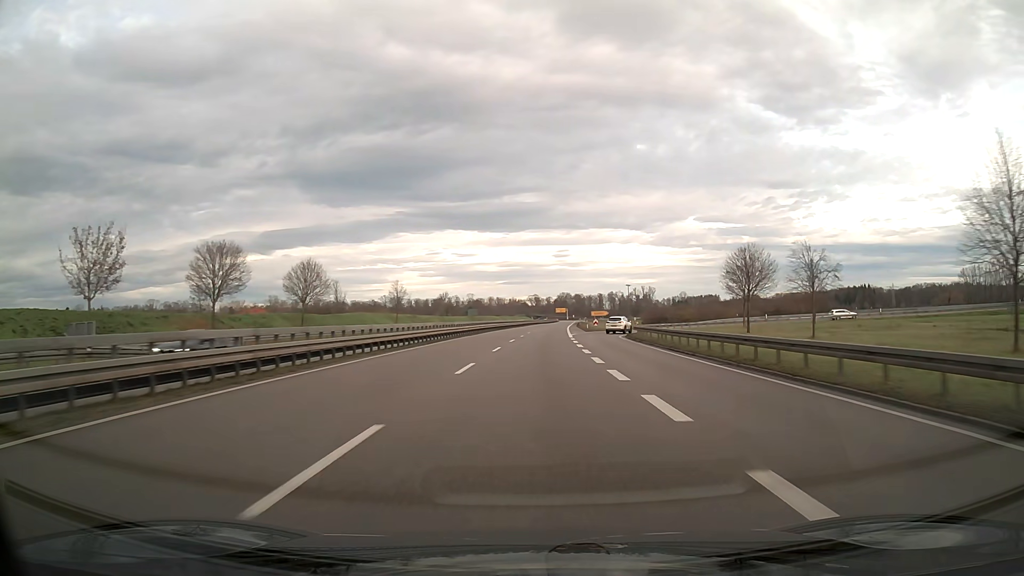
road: trunk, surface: asphalt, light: Day
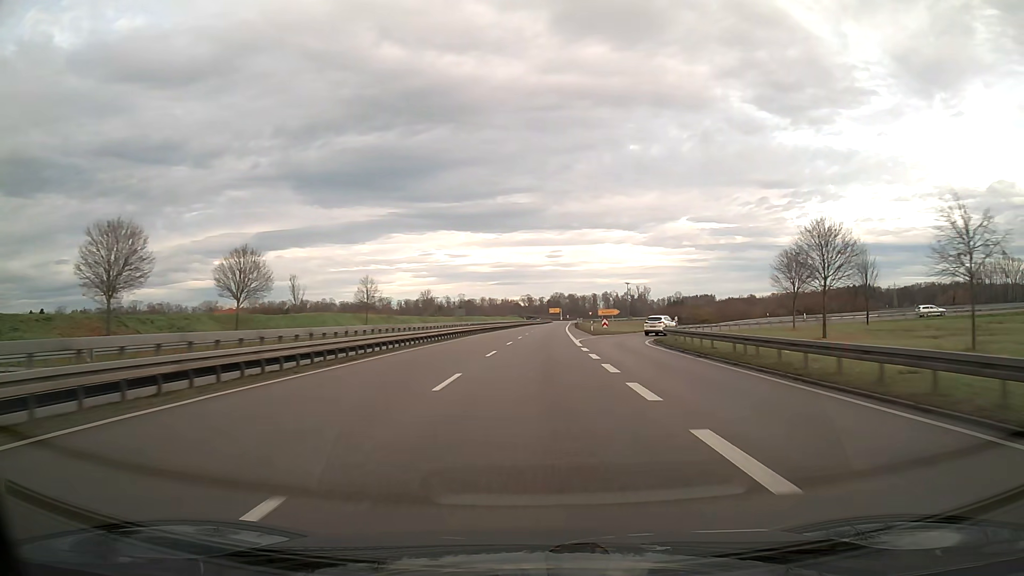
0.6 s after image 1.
(+0.1, +15.8) m; +1°
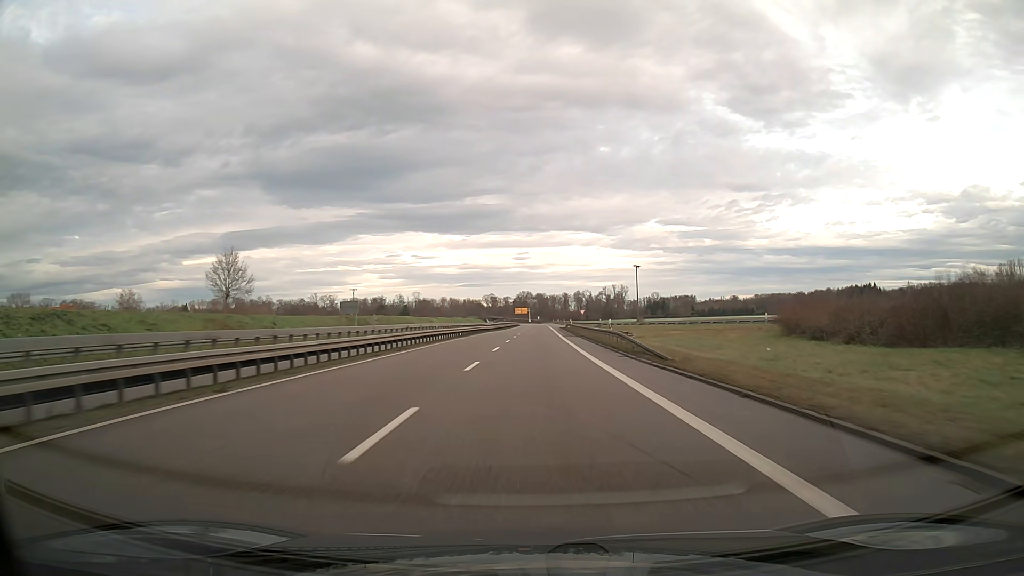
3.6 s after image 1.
(+1.9, +78.9) m; +3°
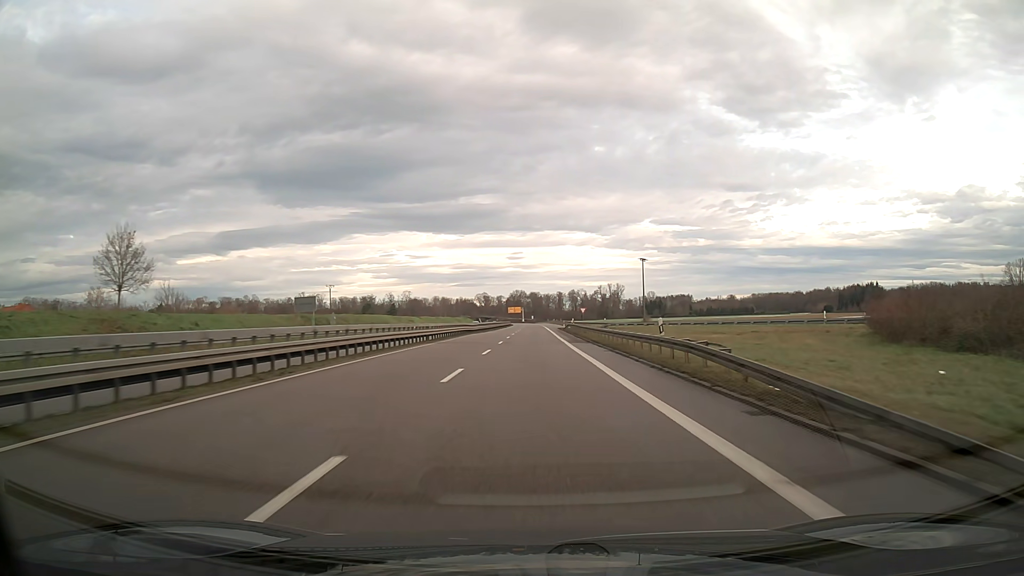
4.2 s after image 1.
(+0.1, +15.8) m; 0°
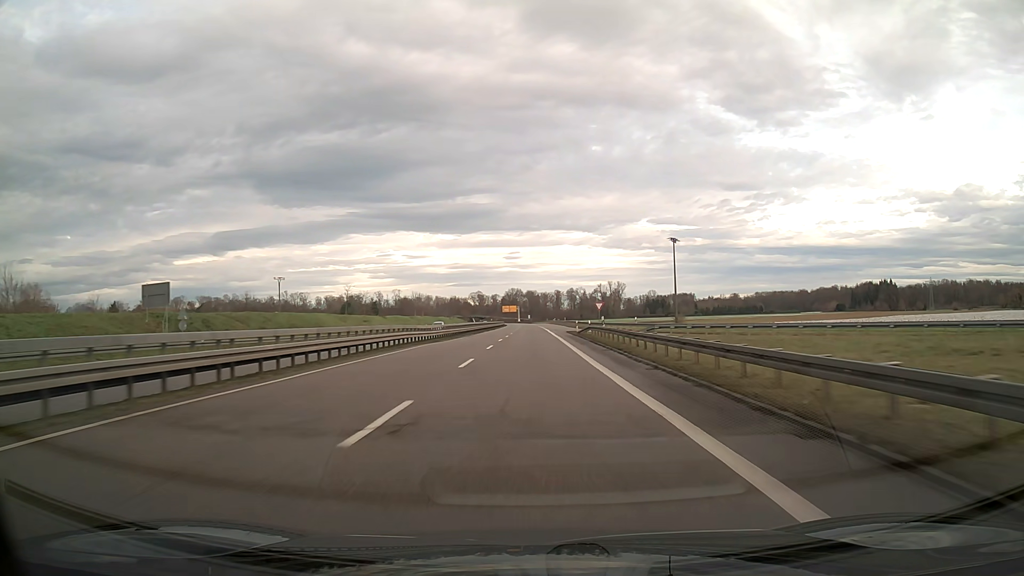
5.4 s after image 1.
(+0.1, +31.6) m; 0°
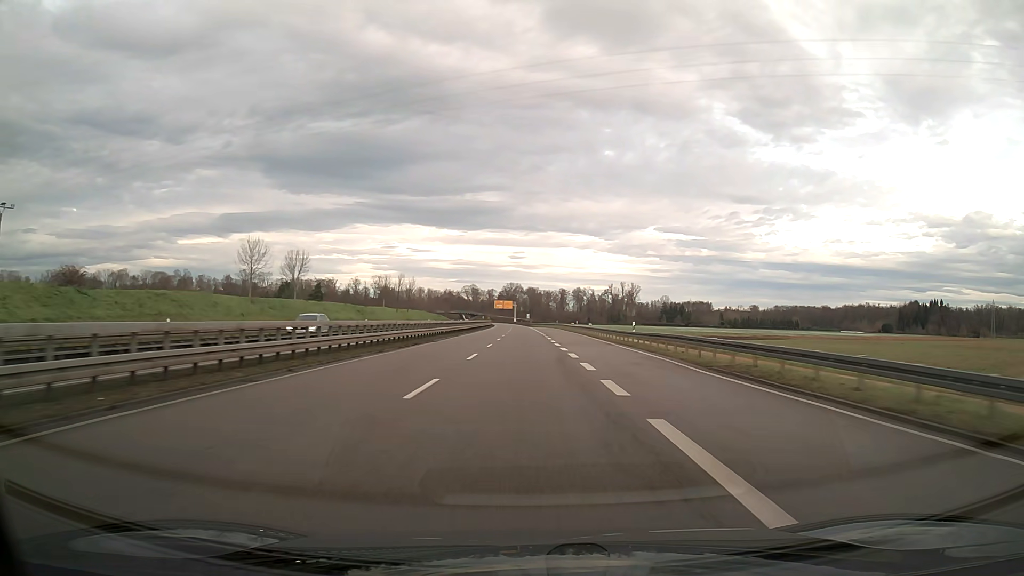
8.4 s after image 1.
(-0.1, +78.9) m; 0°
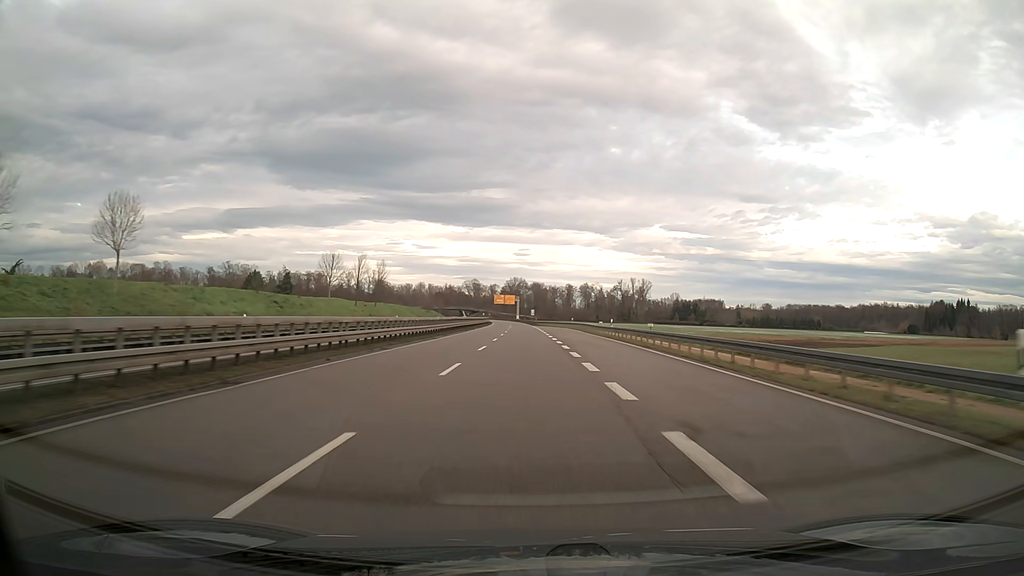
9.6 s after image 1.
(-0.1, +31.6) m; 0°
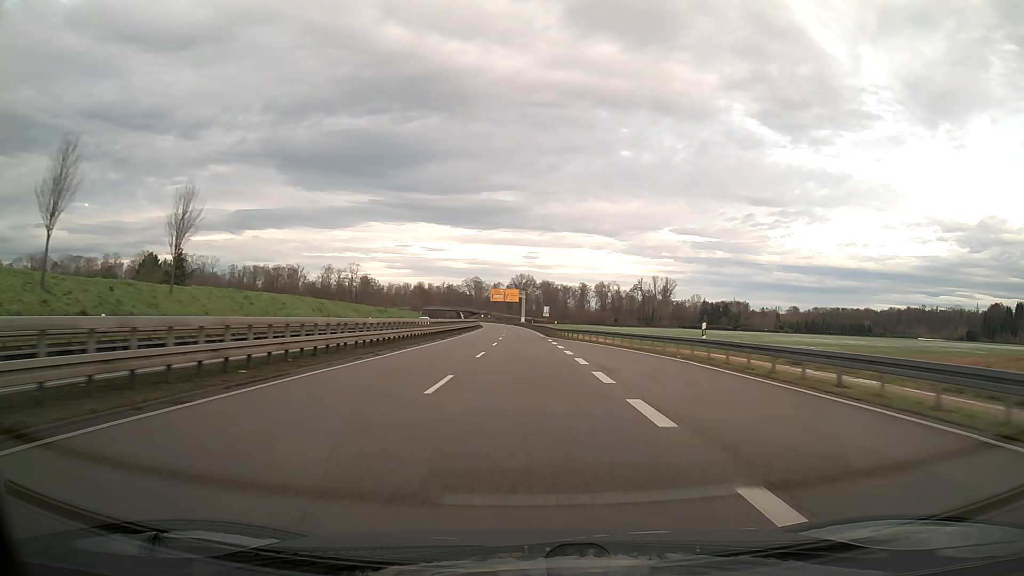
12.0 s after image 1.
(-0.4, +63.2) m; -1°
(0, +10) (0, +20) (0, +30) (0, +40) (0, +50) (-1, +60) (-1, +70) (-1, +80) (-2, +90) (-2, +100) m
